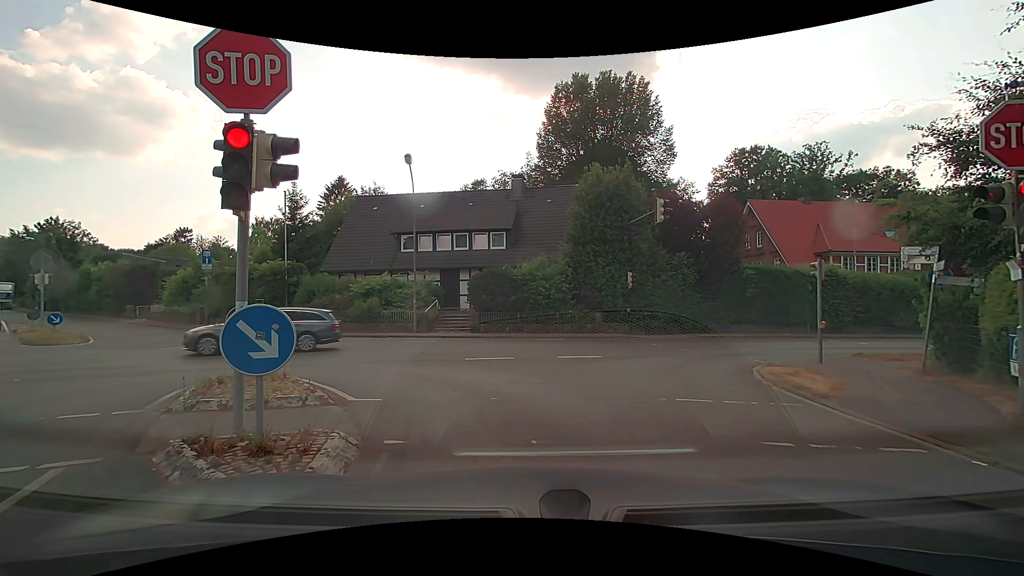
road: residential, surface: asphalt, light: Day
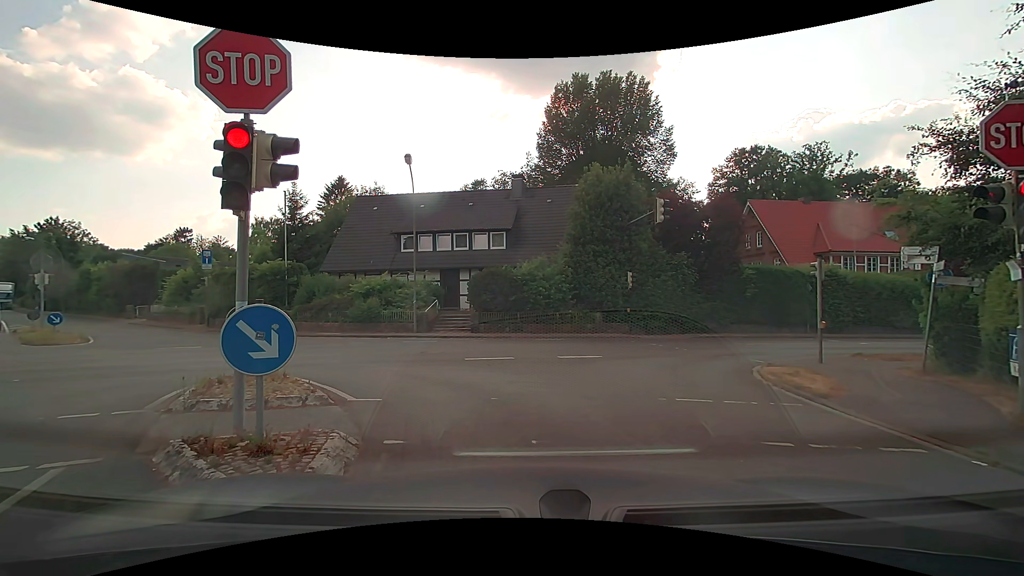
(0.0, 0.0) m; 0°
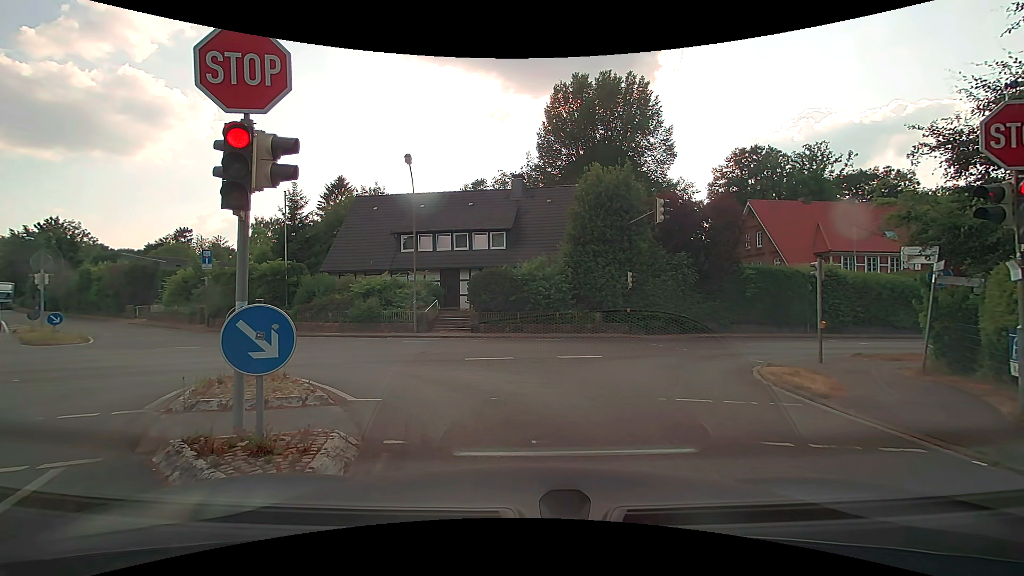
(0.0, 0.0) m; 0°
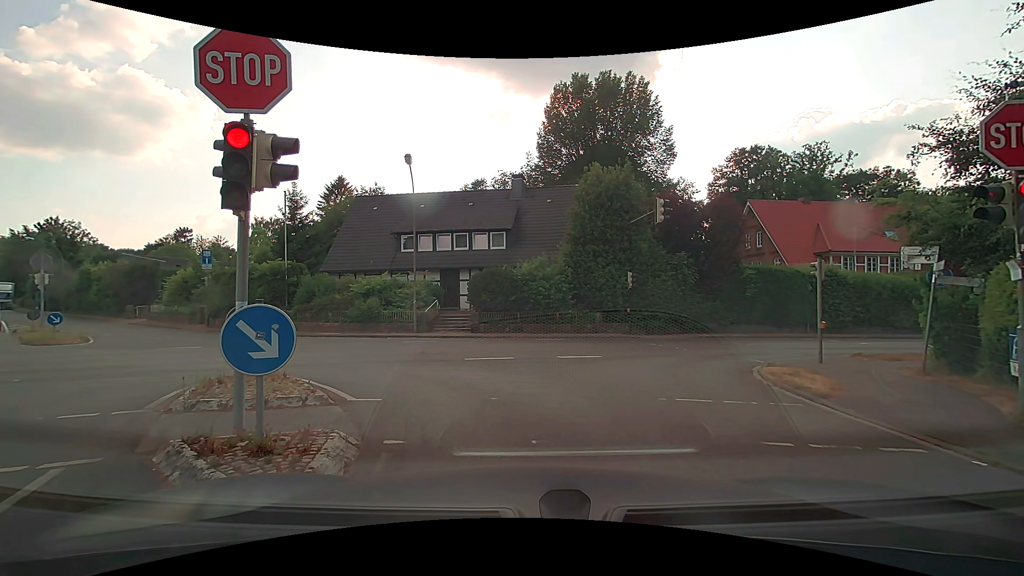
(0.0, 0.0) m; 0°
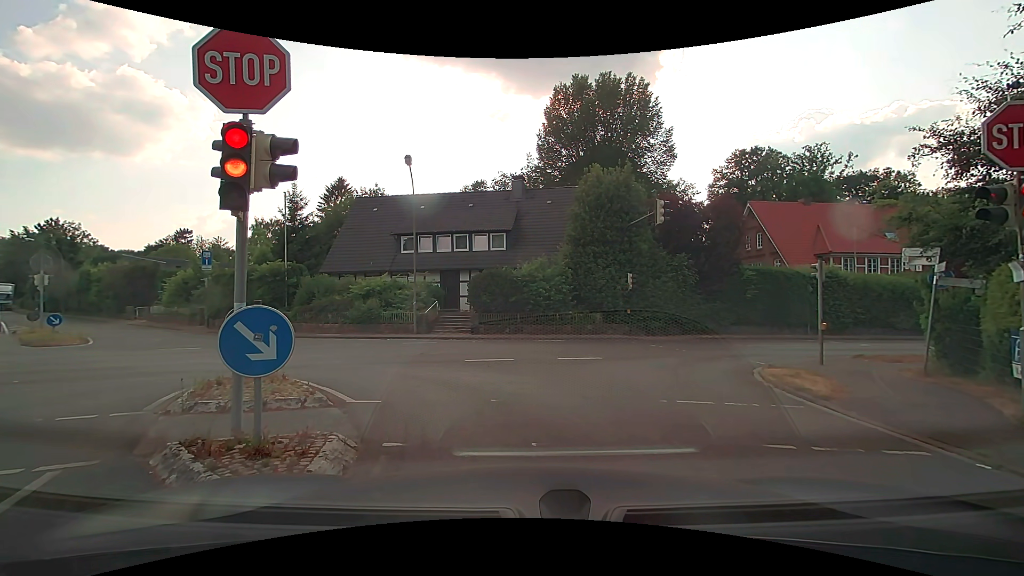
(0.0, 0.0) m; 0°
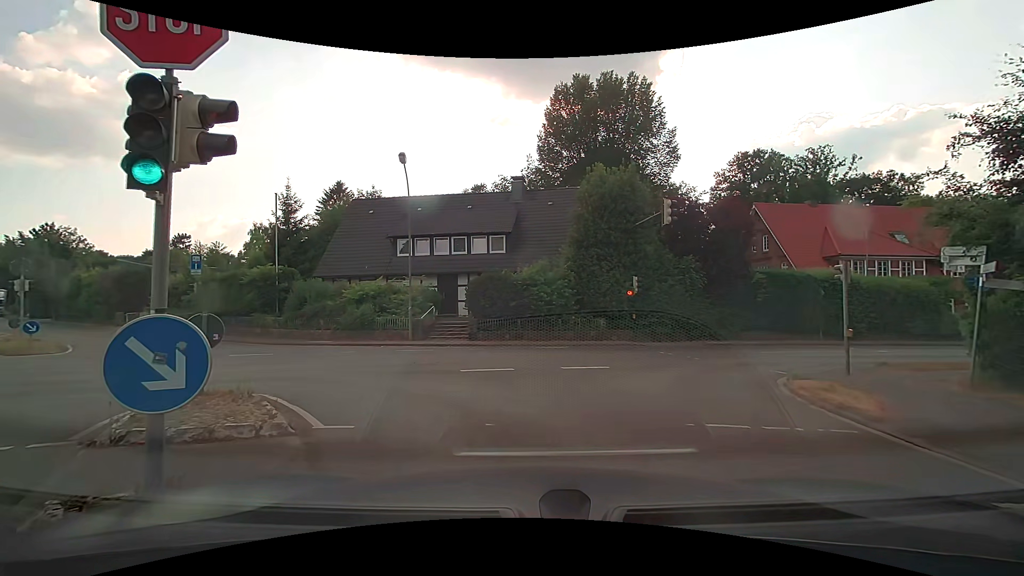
(0.0, +1.3) m; 0°
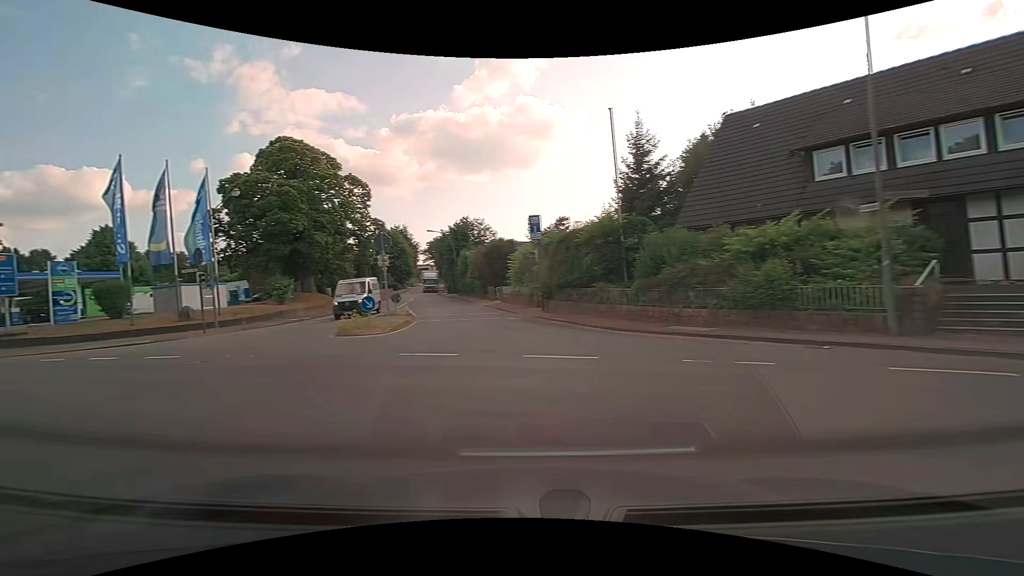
(-3.3, +11.4) m; -41°
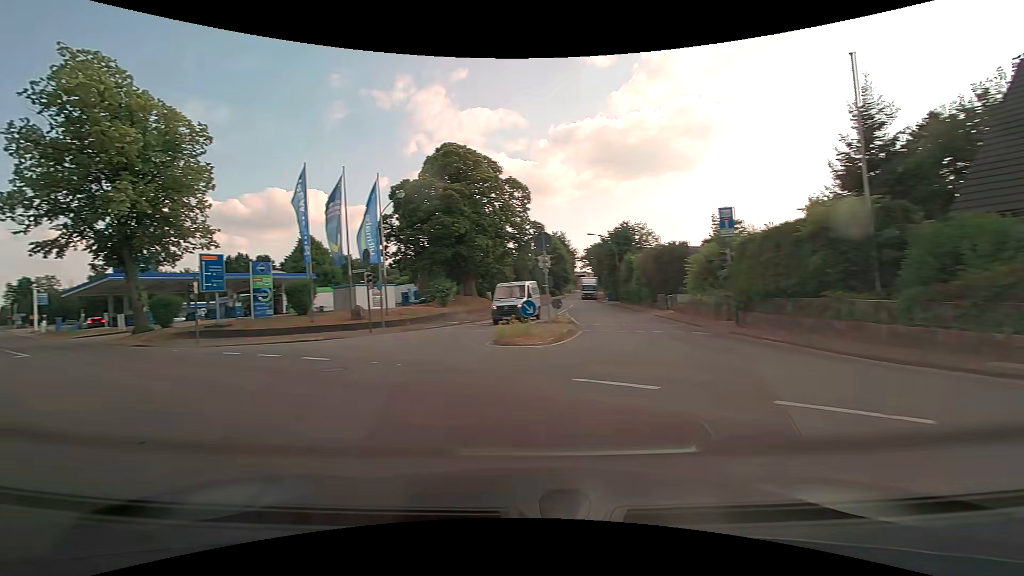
(-0.6, +3.3) m; -18°
(-4, +9) (-11, +16) (-19, +22) (-27, +28) (-34, +35) (-42, +41) (-50, +47) (-58, +54) (-65, +60) (-73, +66) m
